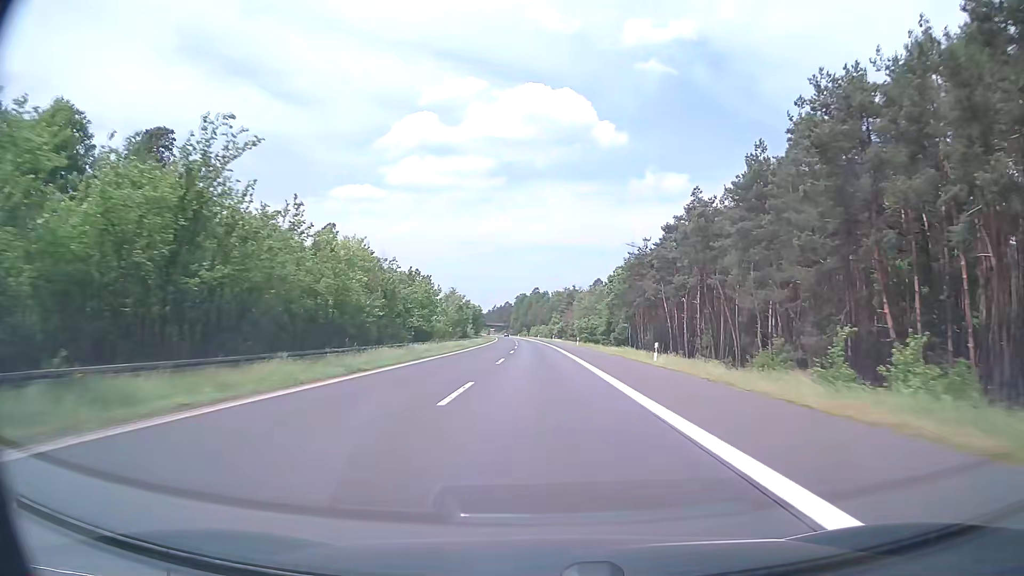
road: motorway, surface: asphalt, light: Day
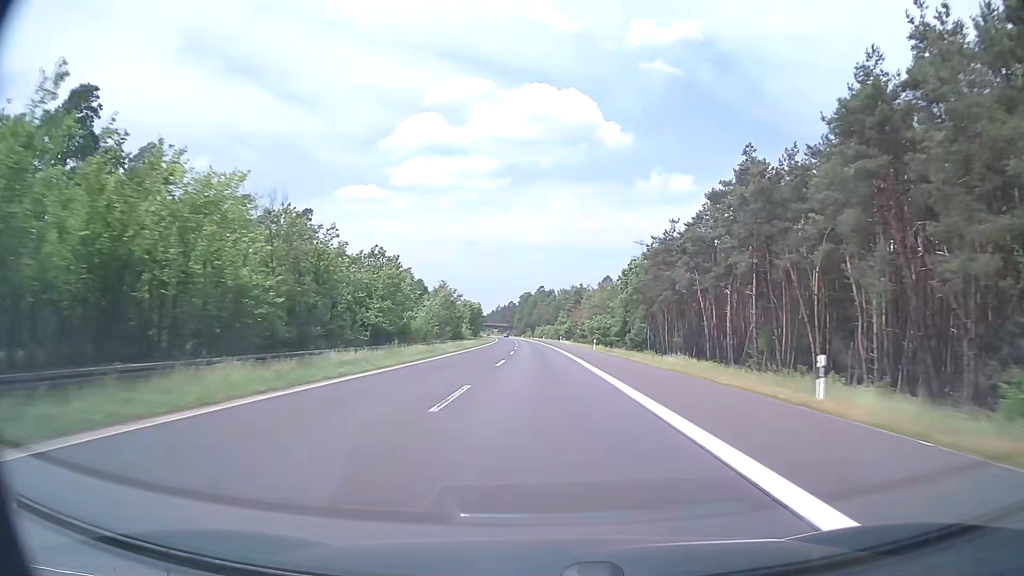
(0.0, +19.1) m; 0°
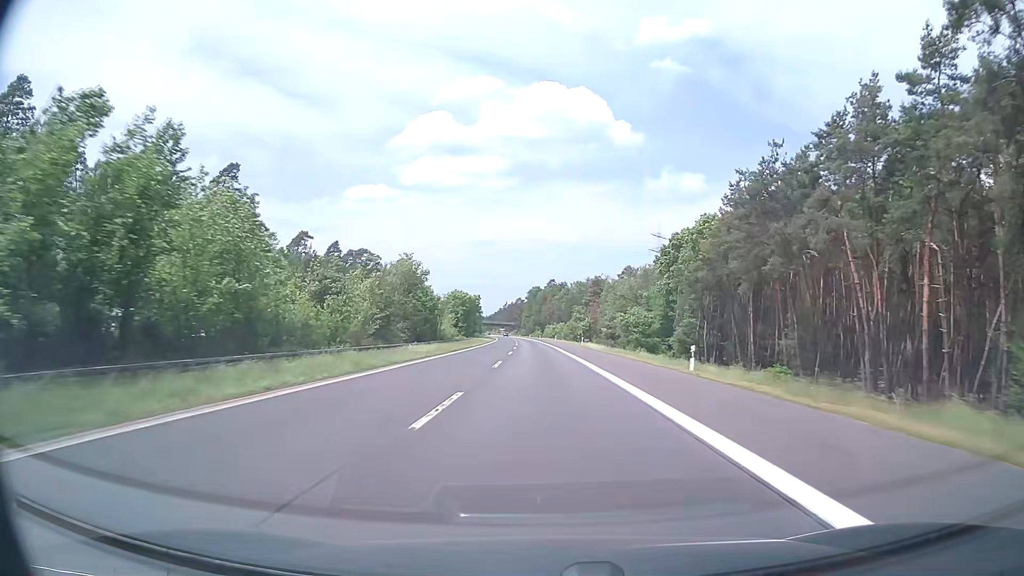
(-0.3, +38.1) m; -1°
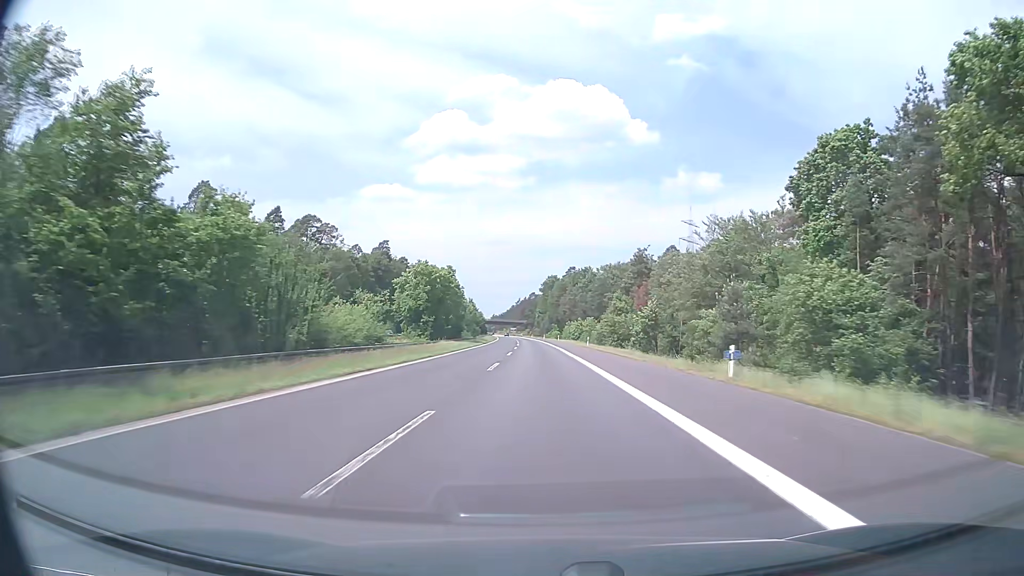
(-0.7, +57.2) m; -1°
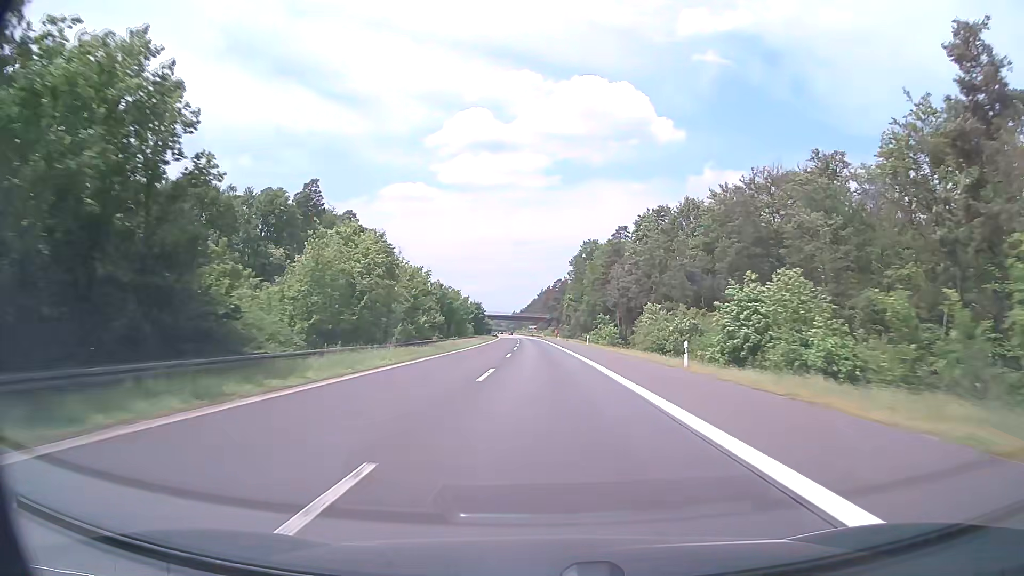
(-1.8, +95.2) m; -2°
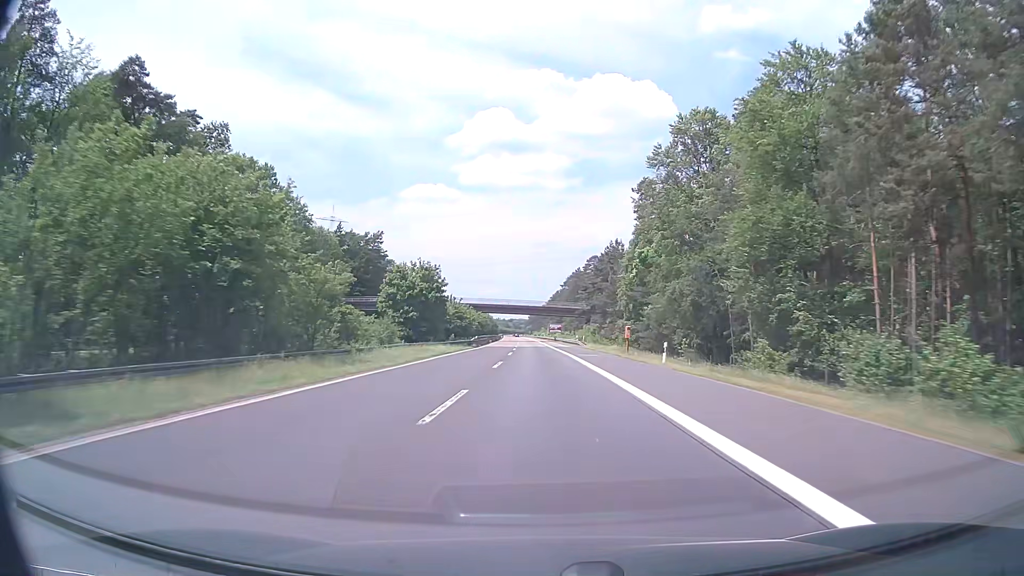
(-1.6, +95.2) m; -2°
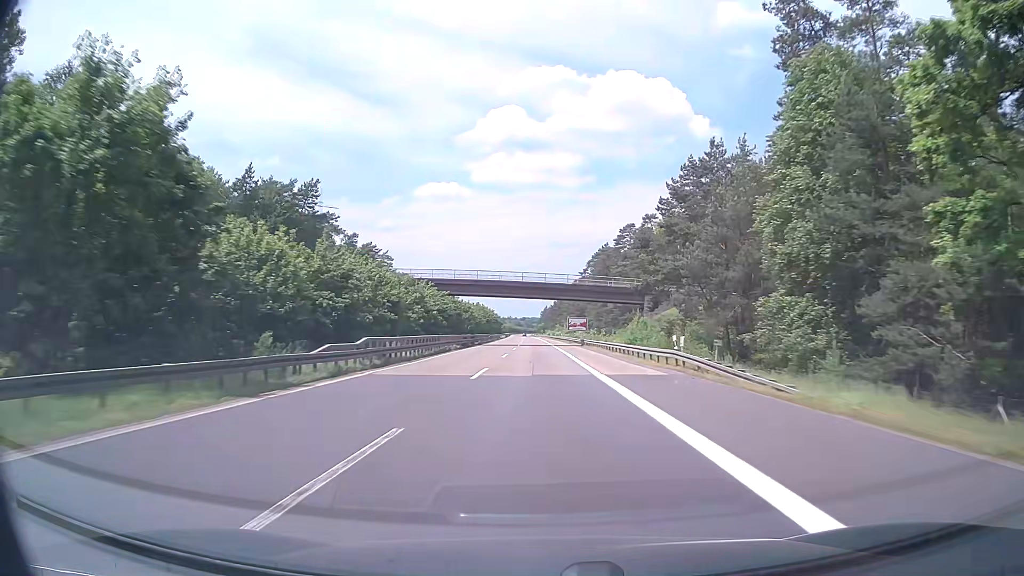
(-0.5, +57.2) m; -1°
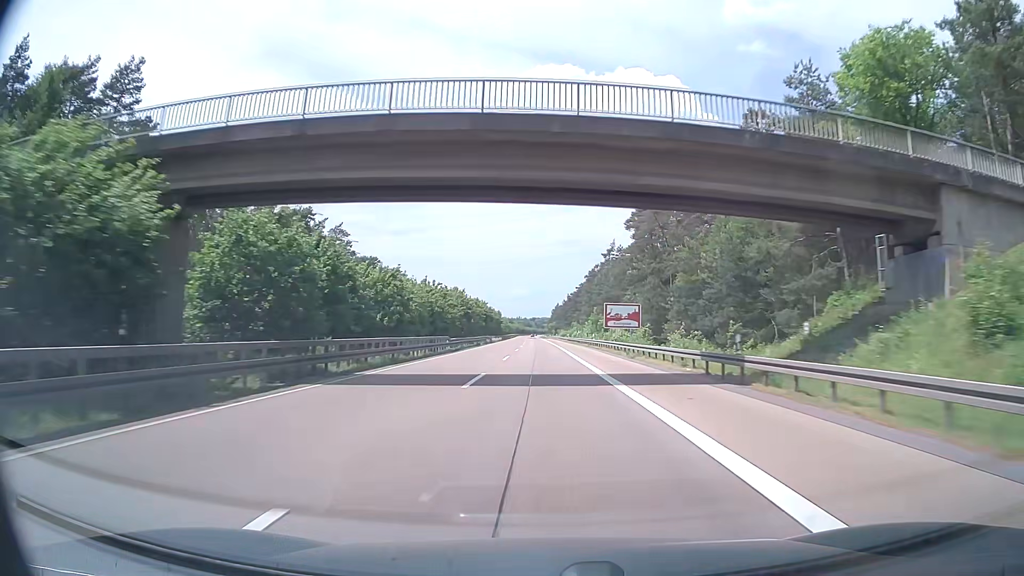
(-0.5, +57.2) m; -1°
(0, +10) (0, +20) (0, +30) (0, +40) (0, +50) (0, +60) (0, +70) (0, +80) (0, +90) (-1, +100) m
